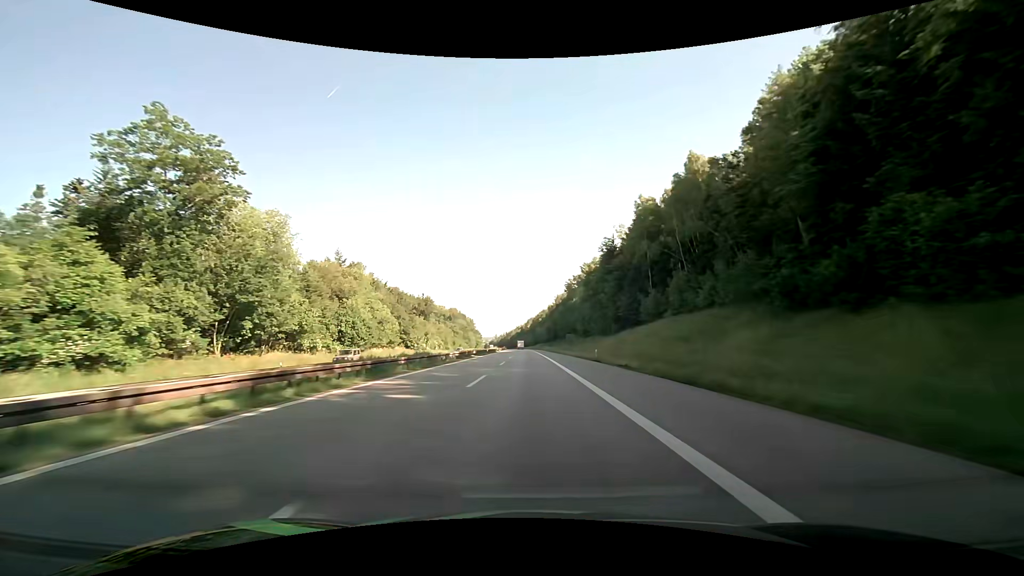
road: motorway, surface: asphalt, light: Day
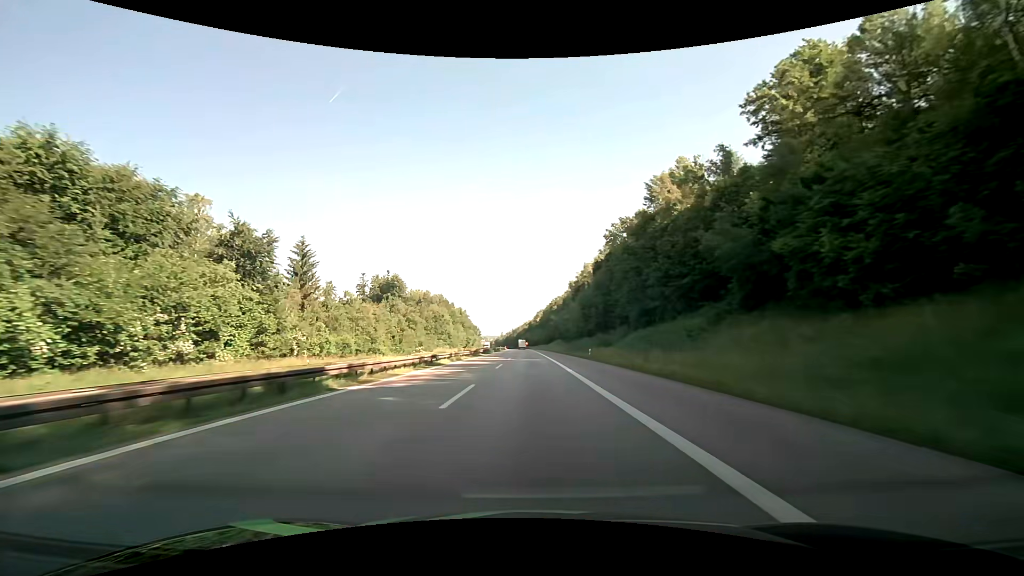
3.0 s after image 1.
(-1.4, +95.3) m; -1°
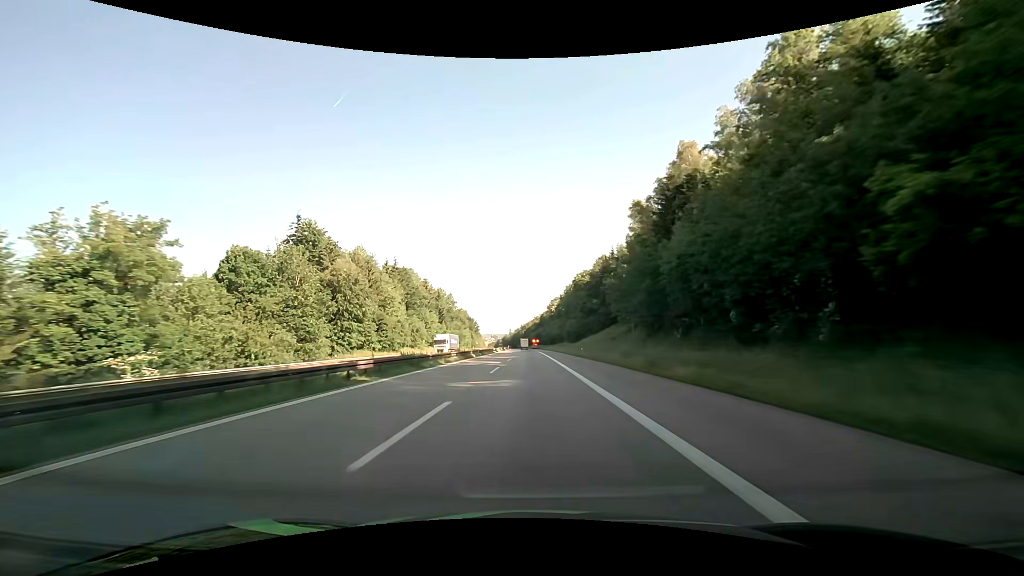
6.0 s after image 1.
(-1.2, +95.3) m; -1°
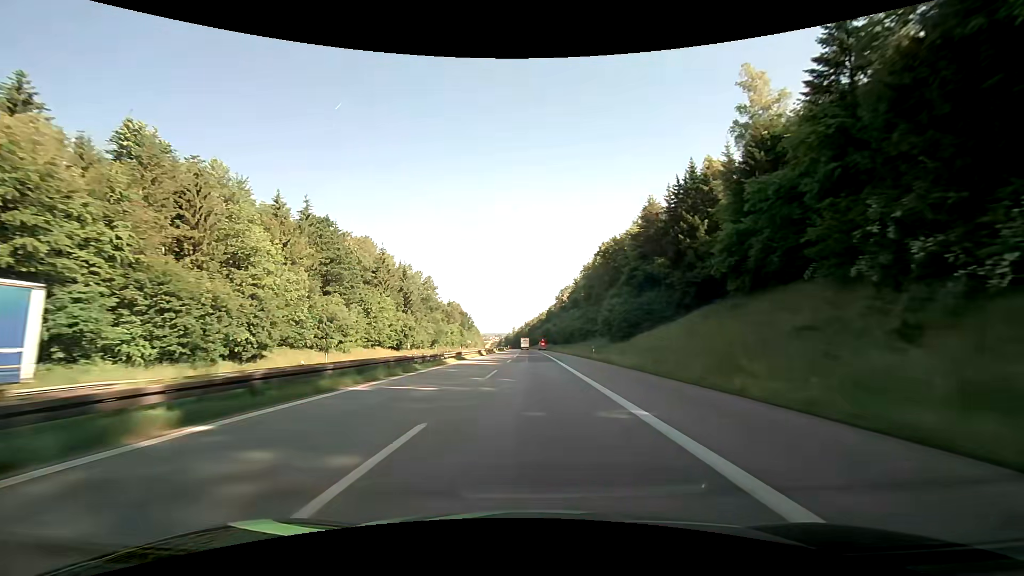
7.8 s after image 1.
(-0.4, +57.2) m; -1°
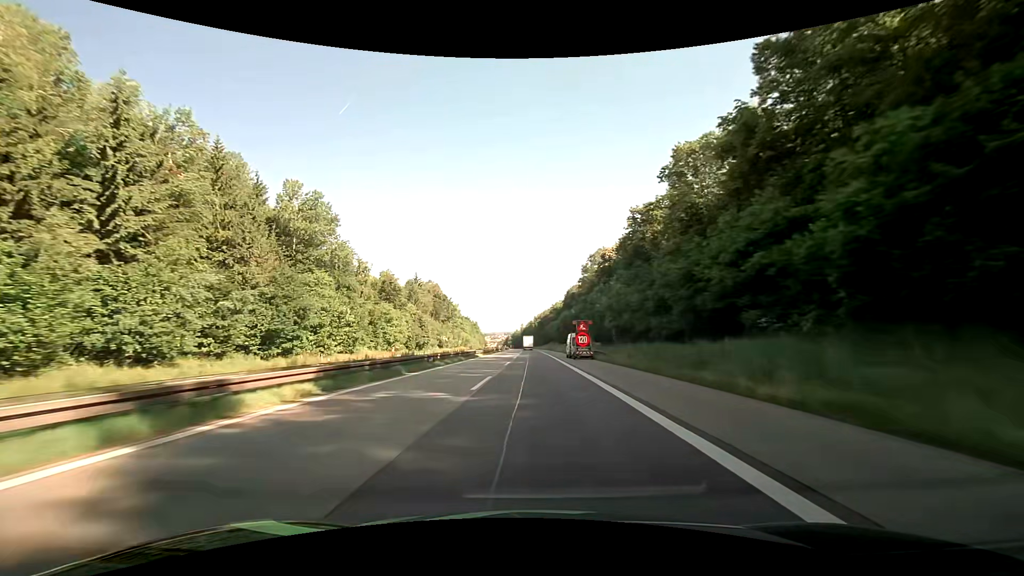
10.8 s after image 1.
(-0.5, +95.4) m; -1°
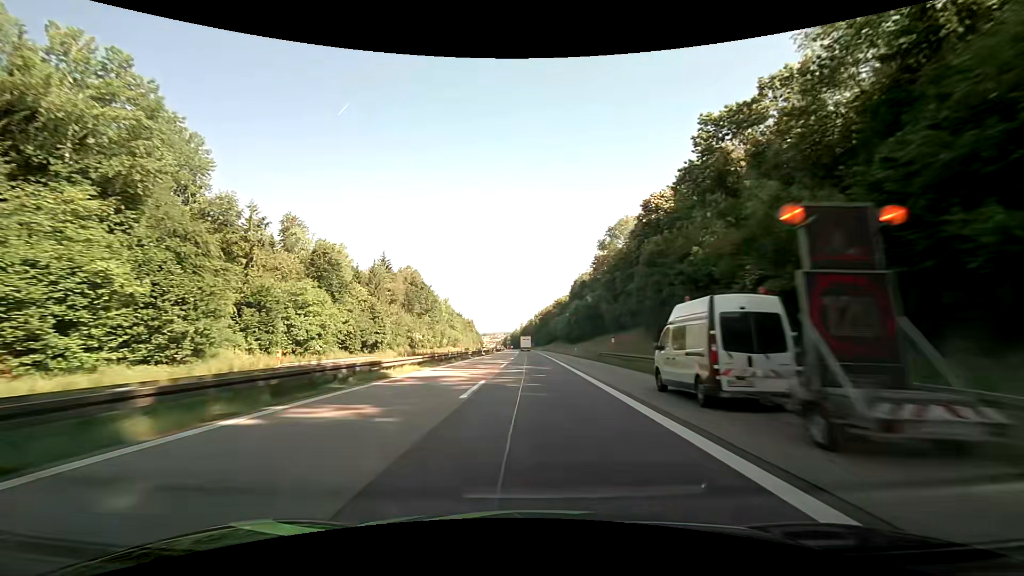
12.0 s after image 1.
(0.0, +38.1) m; 0°
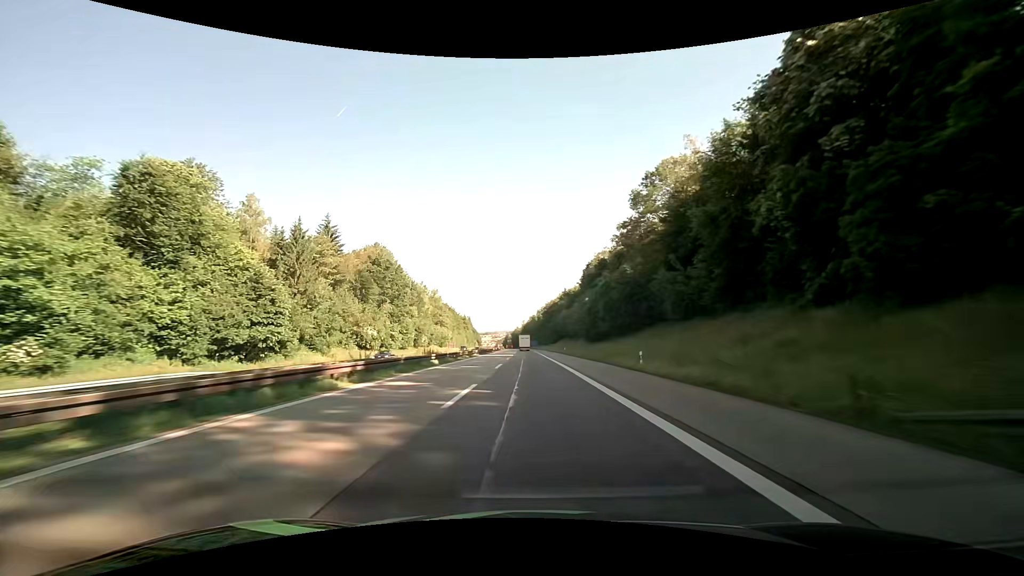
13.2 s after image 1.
(+0.1, +38.1) m; 0°
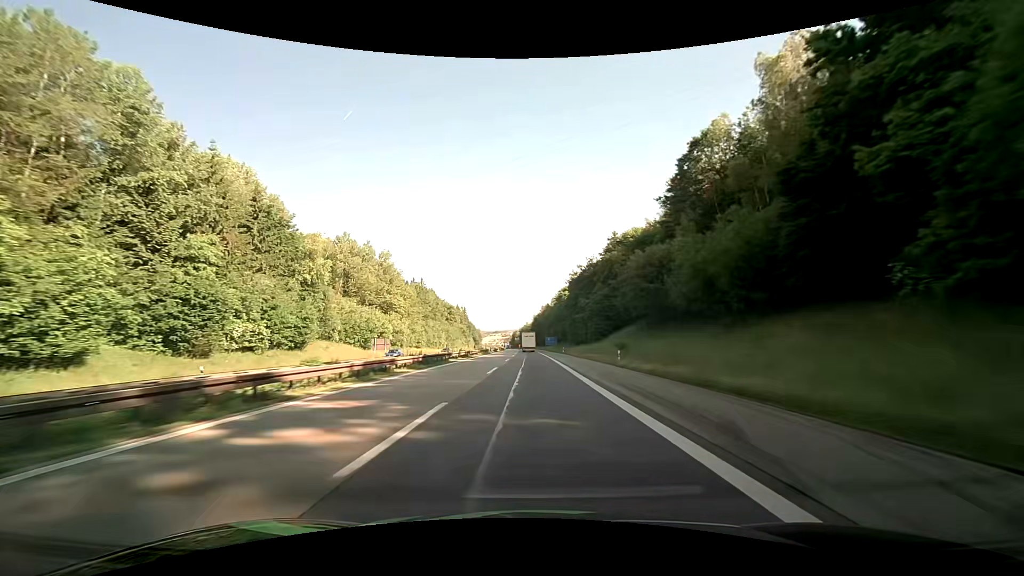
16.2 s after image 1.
(-1.3, +95.3) m; -1°
(0, +10) (0, +20) (0, +30) (0, +40) (0, +50) (0, +60) (-1, +70) (-1, +80) (-1, +90) (-1, +100) m
